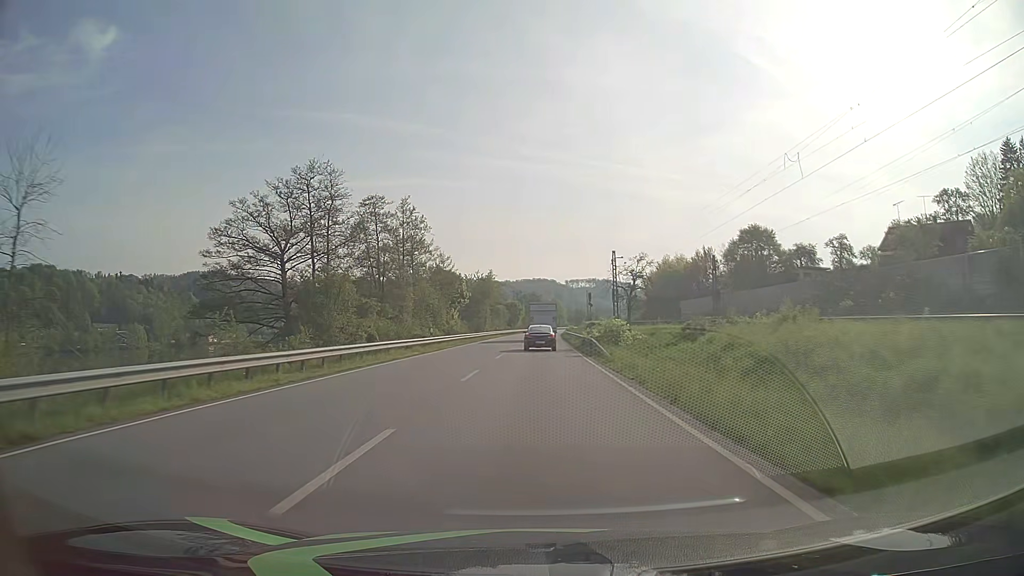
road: primary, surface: asphalt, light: Day
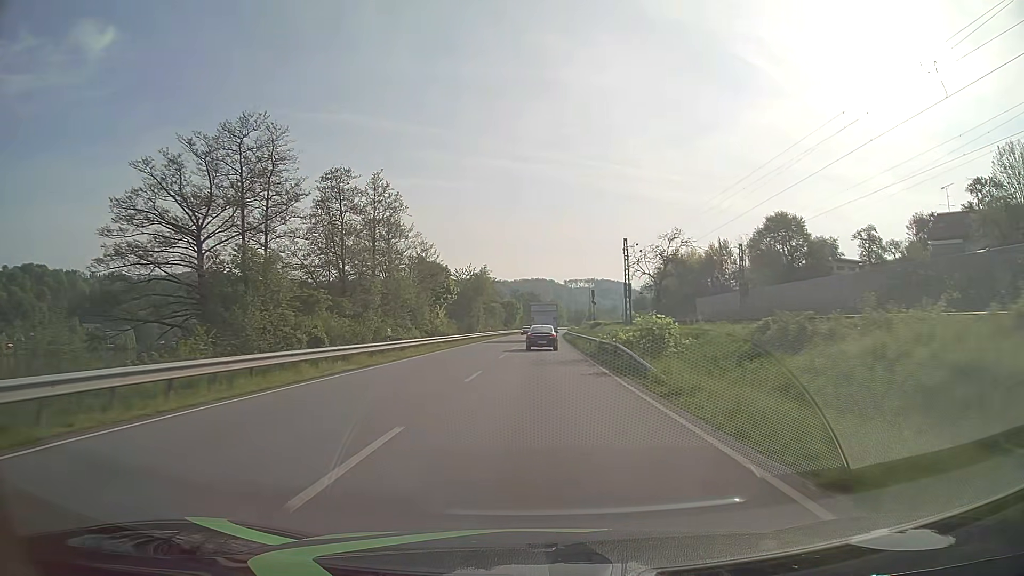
(0.0, +12.0) m; 0°
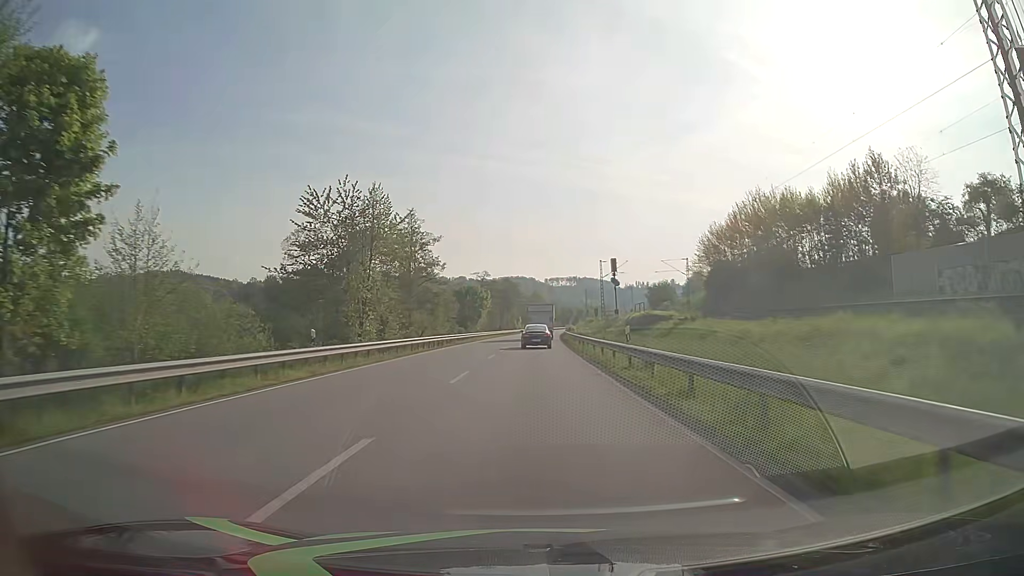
(+0.9, +61.6) m; +2°
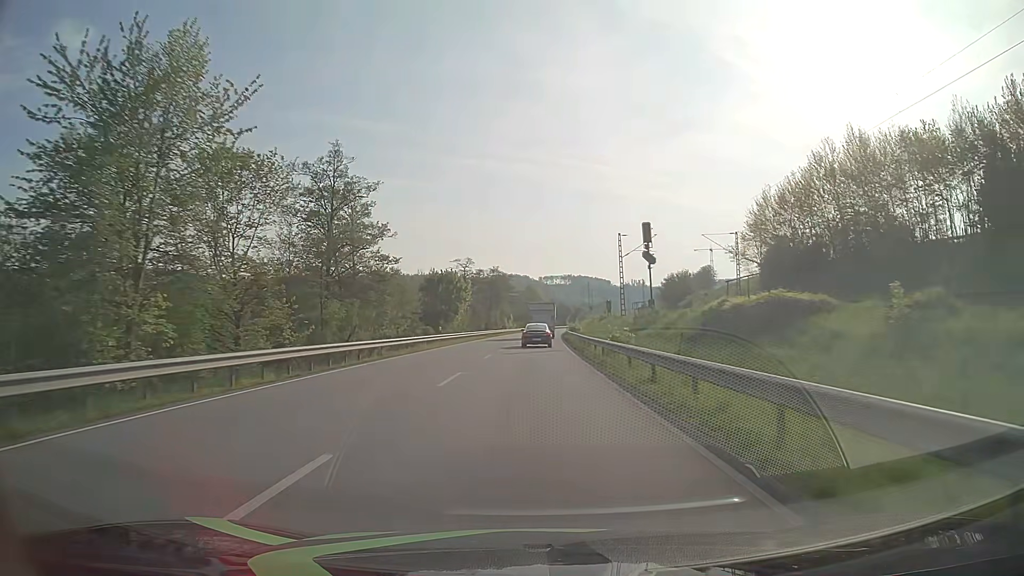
(0.0, +25.4) m; 0°
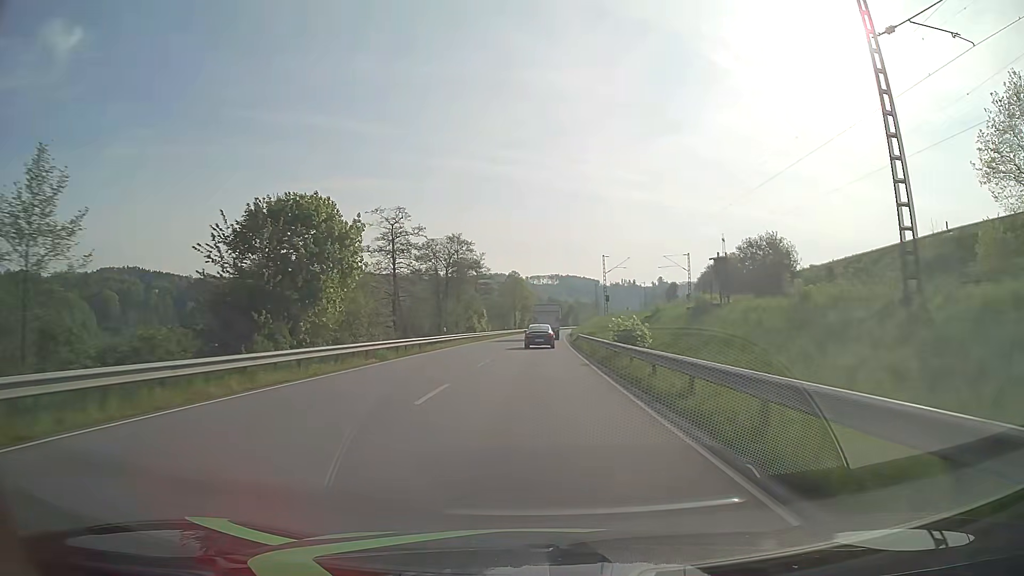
(+0.6, +51.8) m; +1°
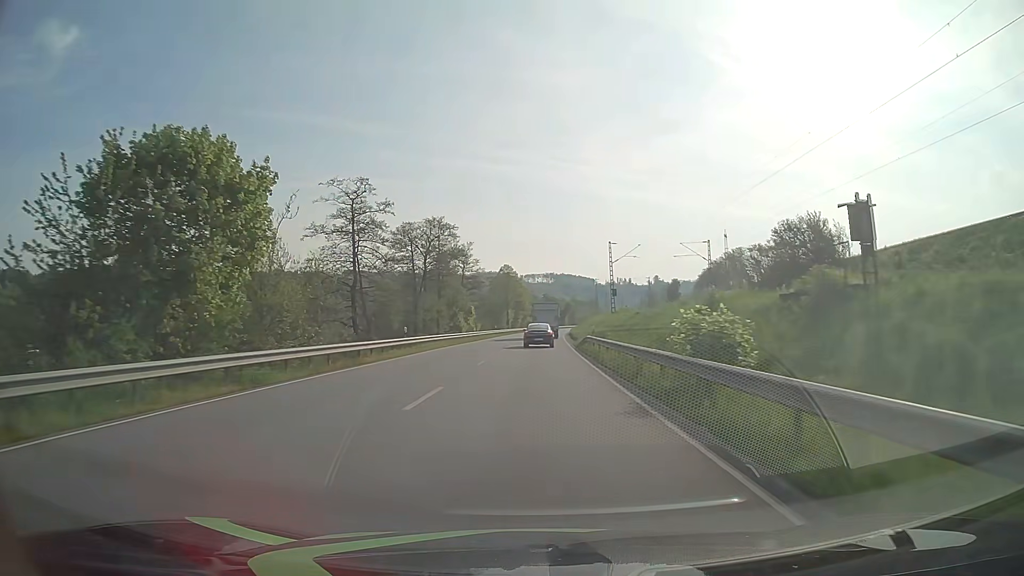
(+0.1, +13.1) m; 0°
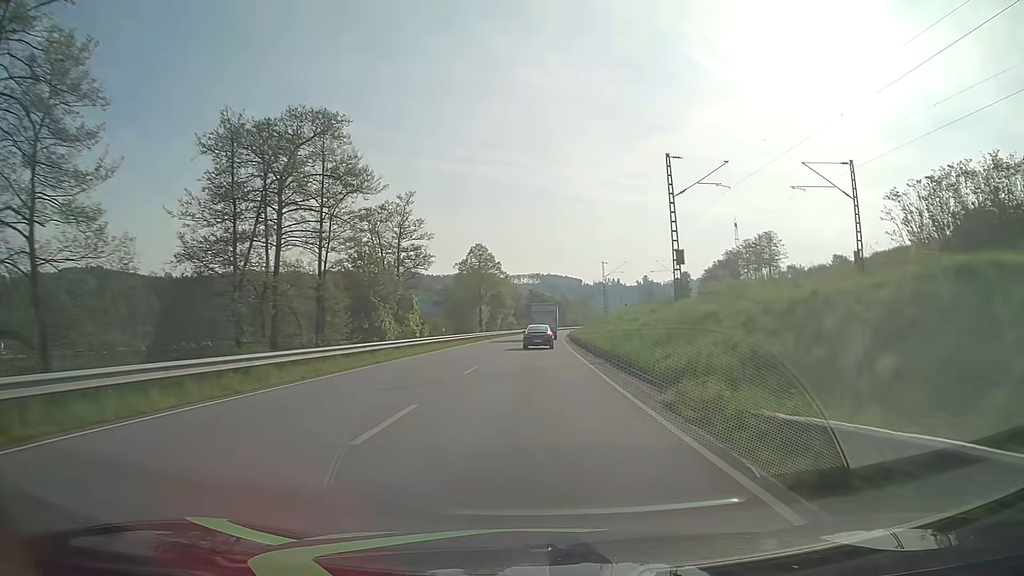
(+0.5, +39.3) m; +1°
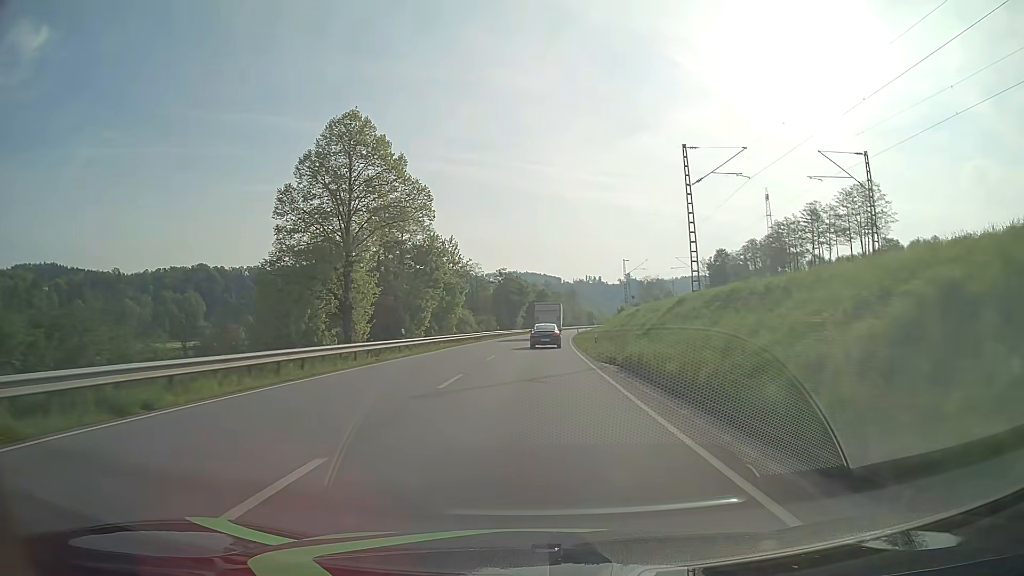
(+1.0, +65.5) m; +2°
